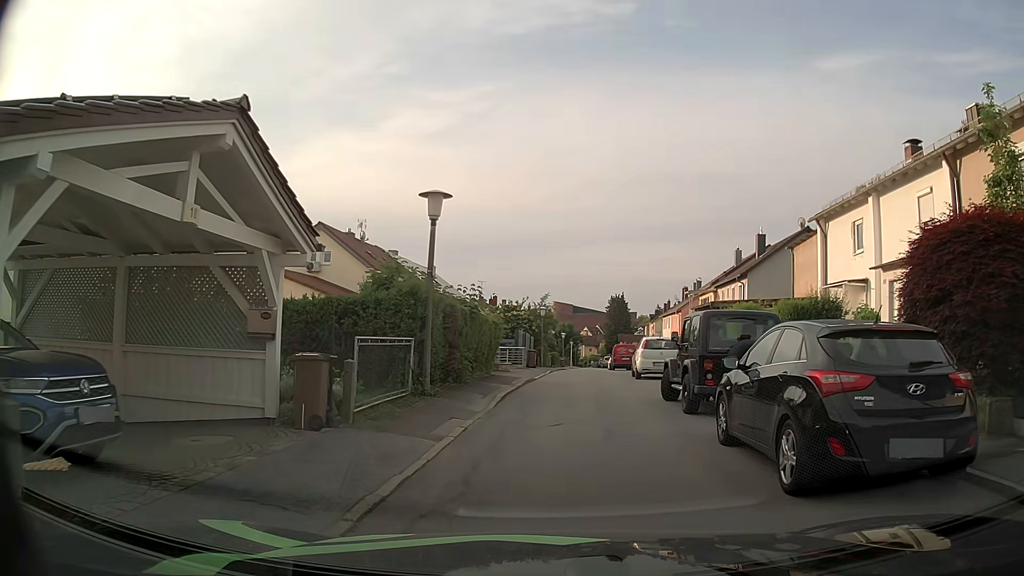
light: Day
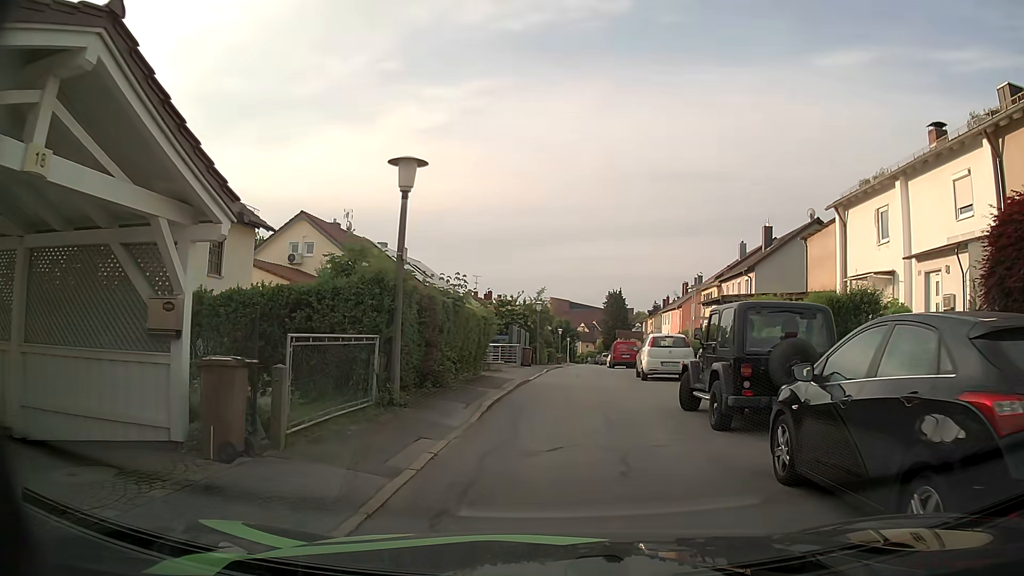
(0.0, +2.3) m; -1°
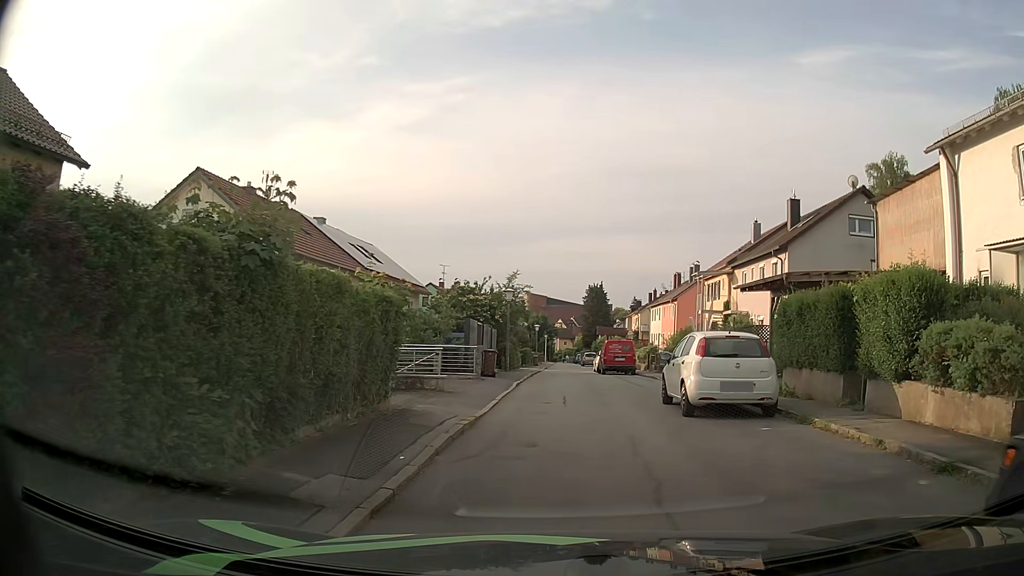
(+0.3, +9.4) m; +4°
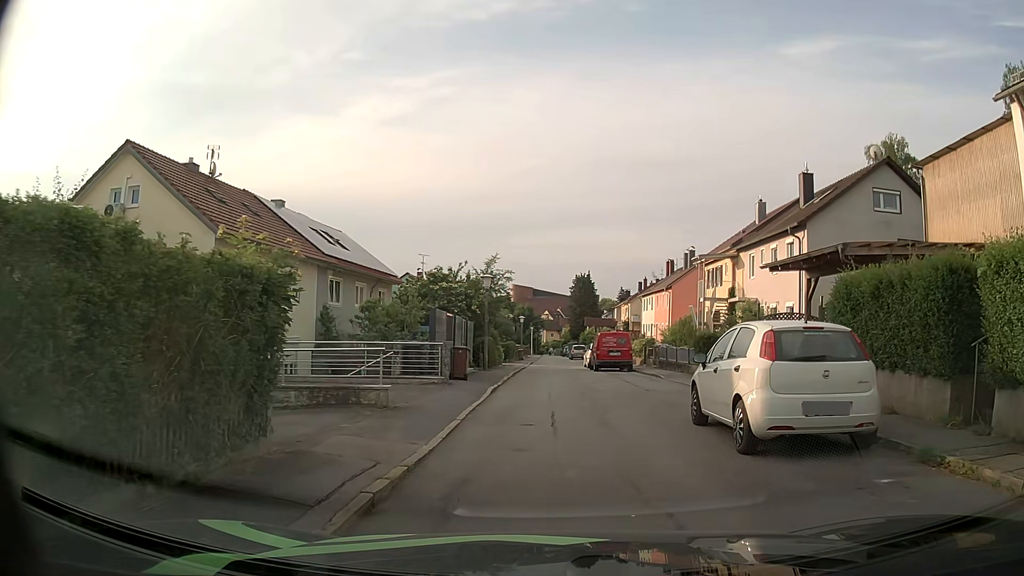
(0.0, +4.3) m; -1°
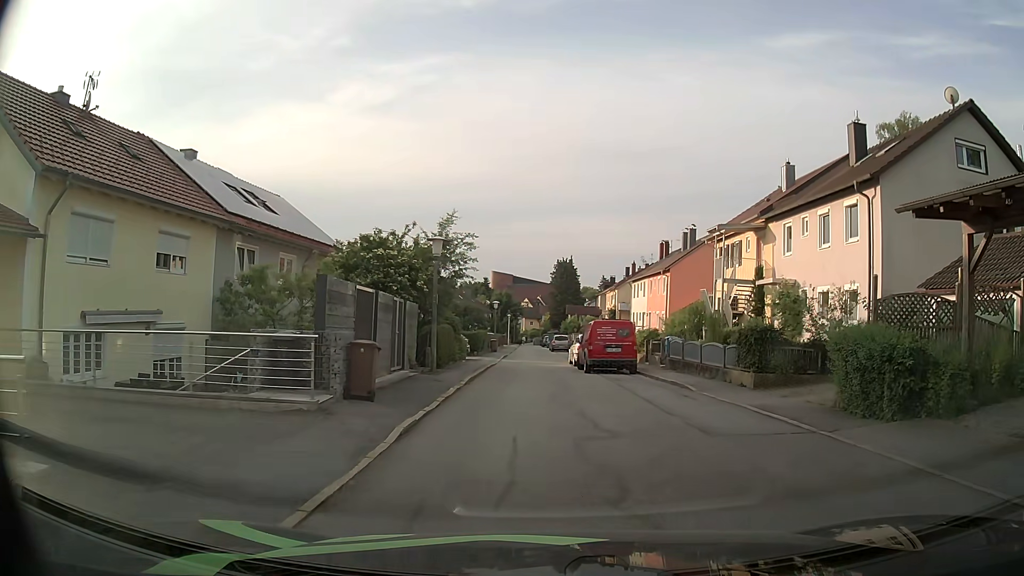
(+0.2, +8.1) m; +3°
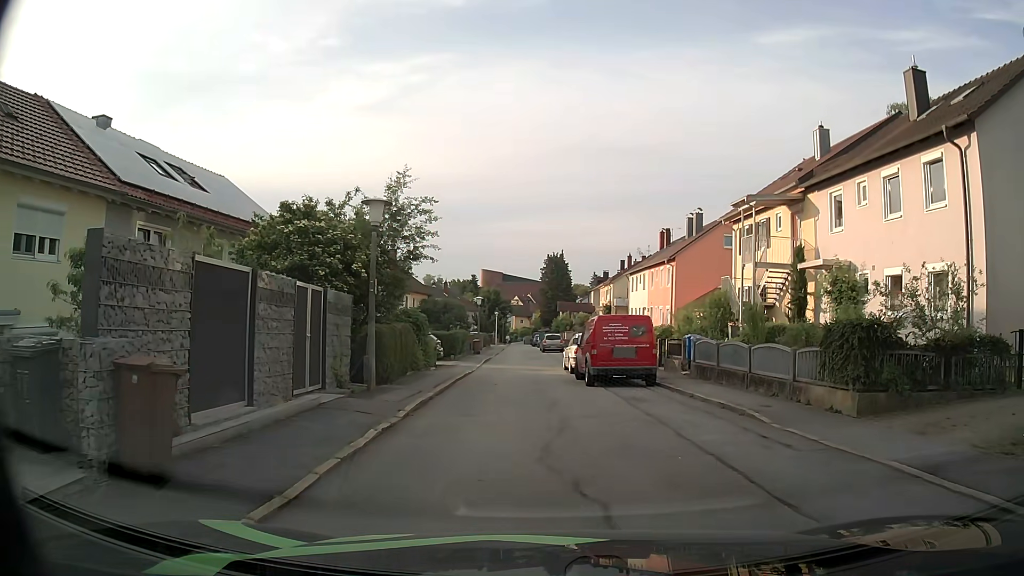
(0.0, +6.0) m; -1°
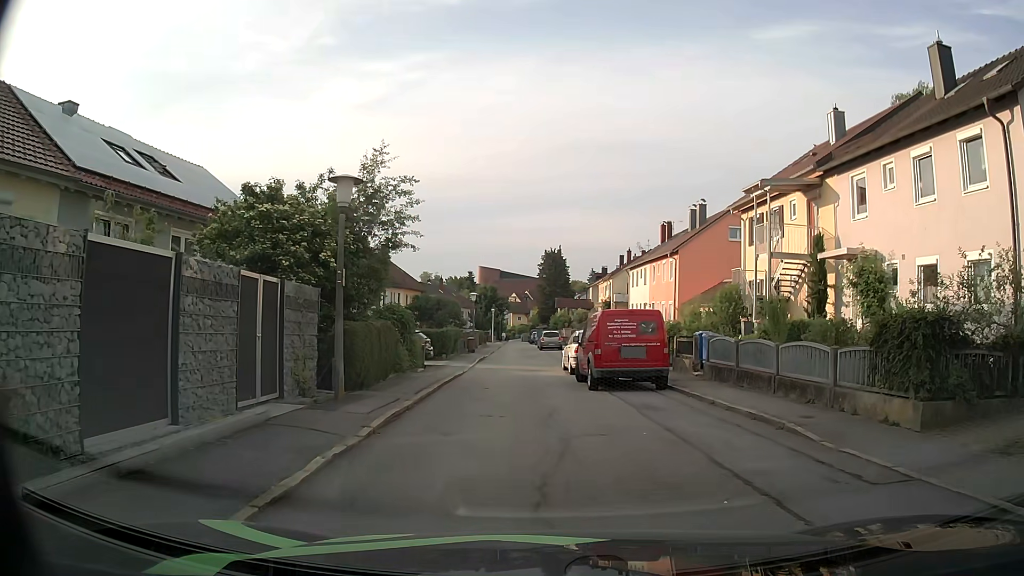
(0.0, +2.0) m; 0°
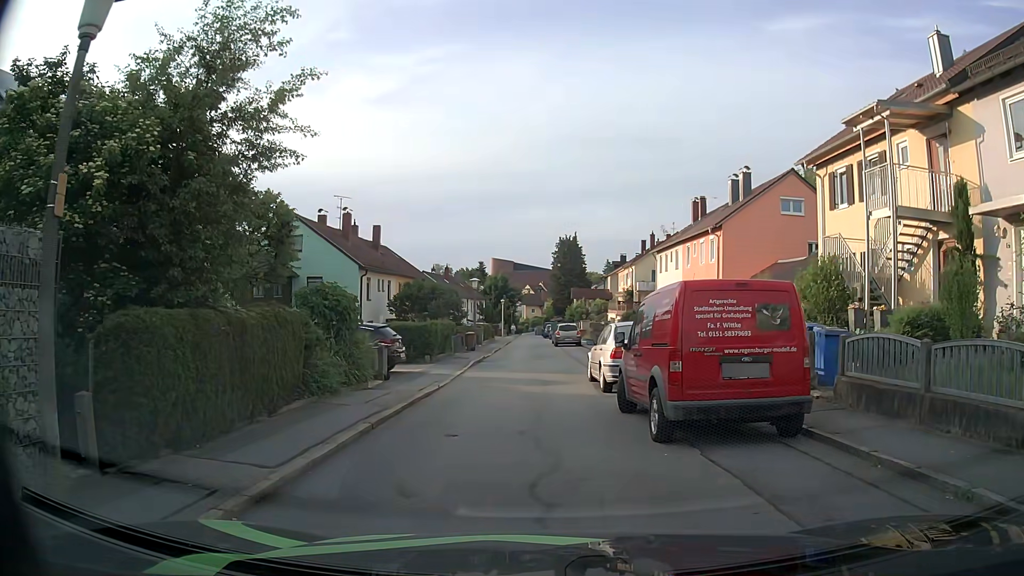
(+0.1, +7.6) m; 0°
